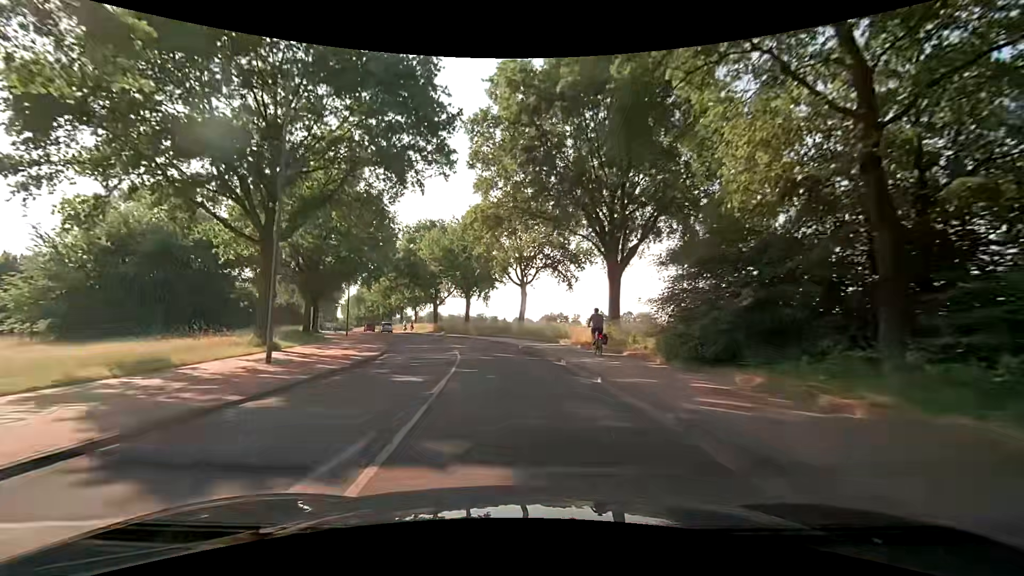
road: secondary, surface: asphalt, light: Day
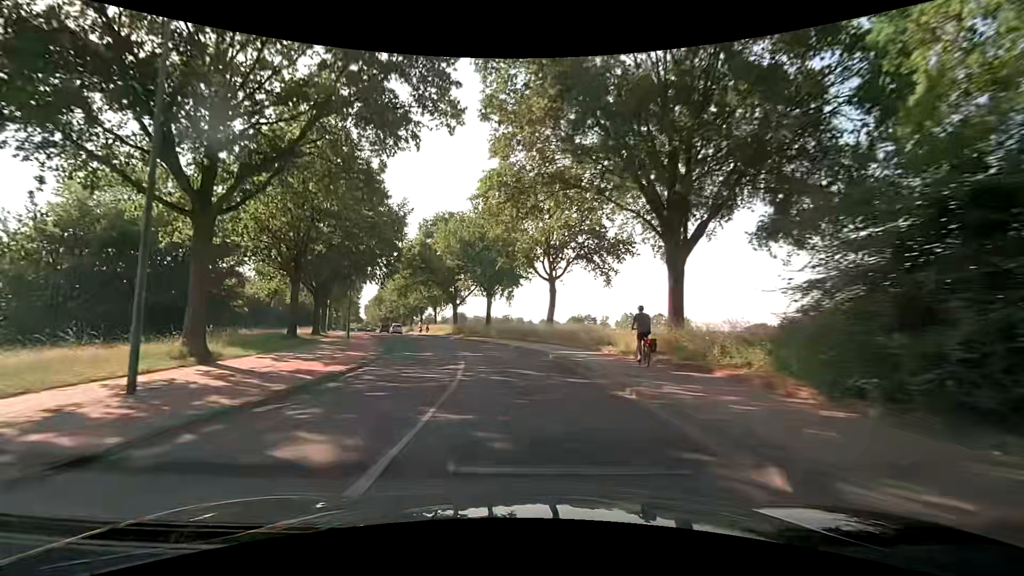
(-0.2, +7.0) m; -3°
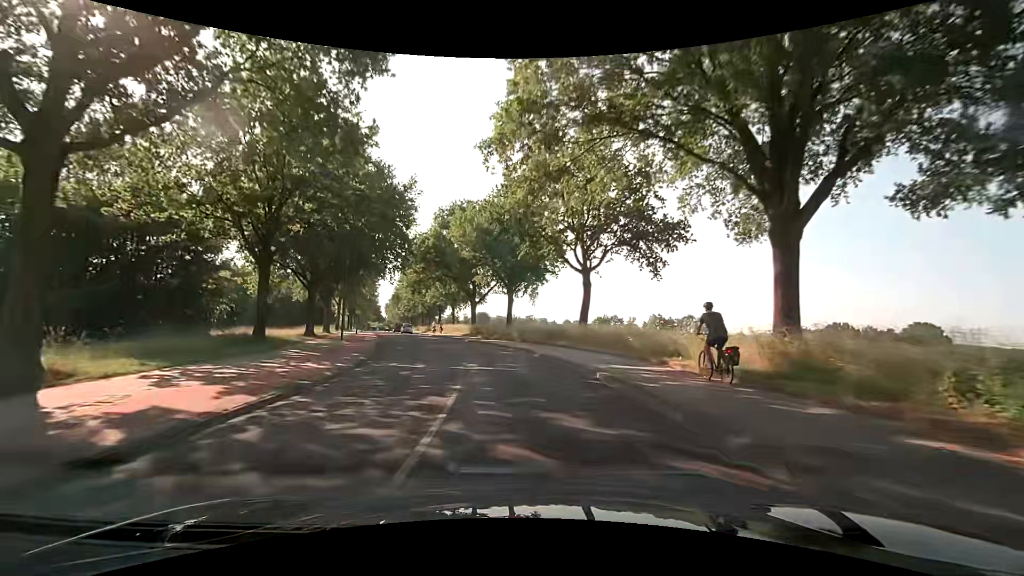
(-0.2, +7.1) m; -3°
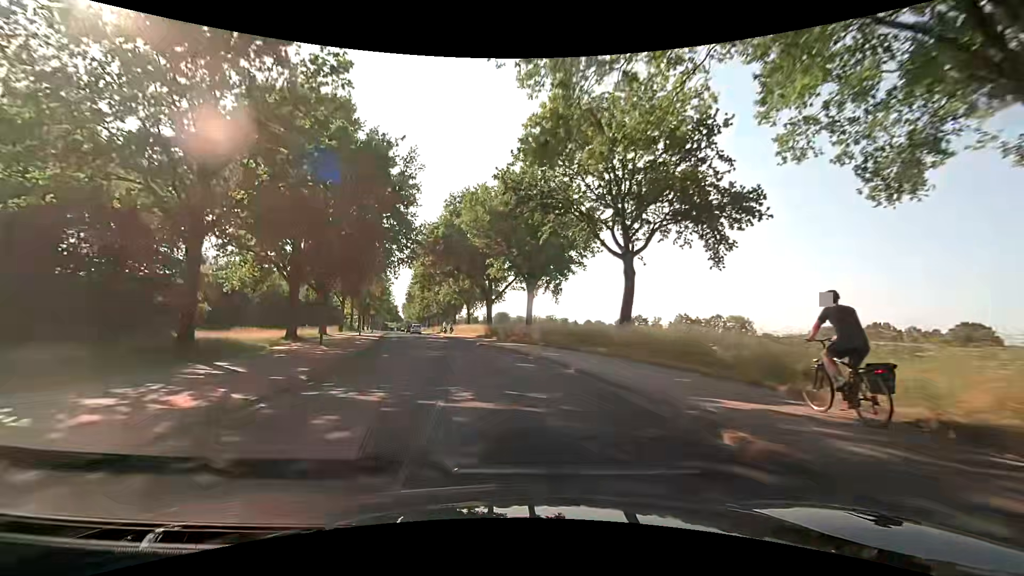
(-0.1, +7.3) m; -3°
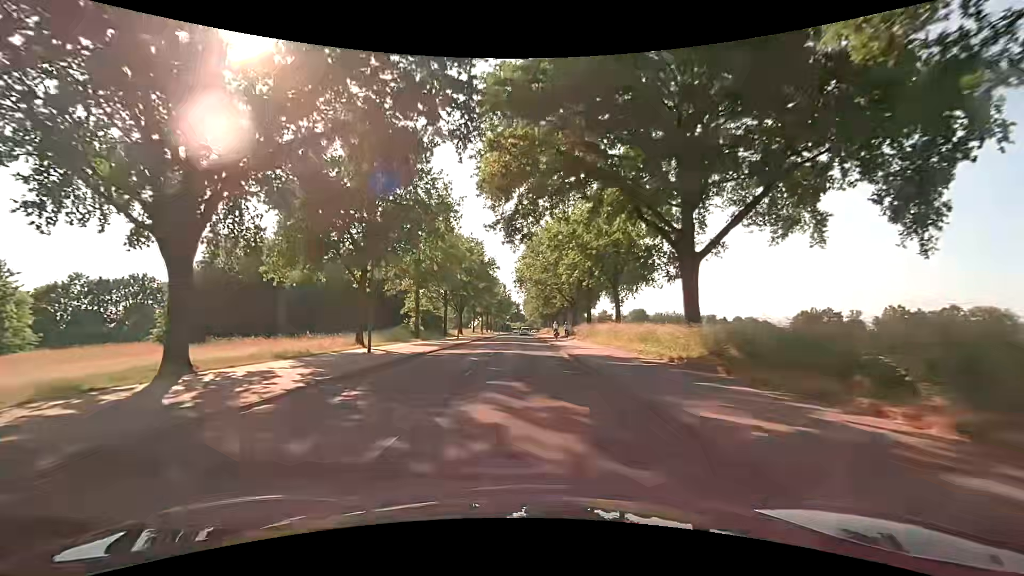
(-5.1, +37.4) m; -14°
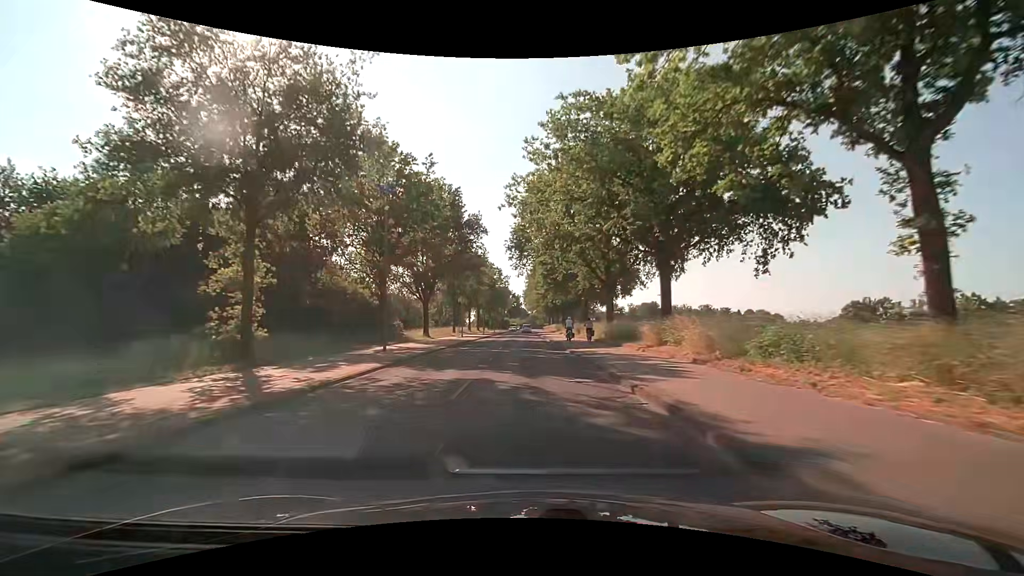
(-0.6, +31.1) m; -1°
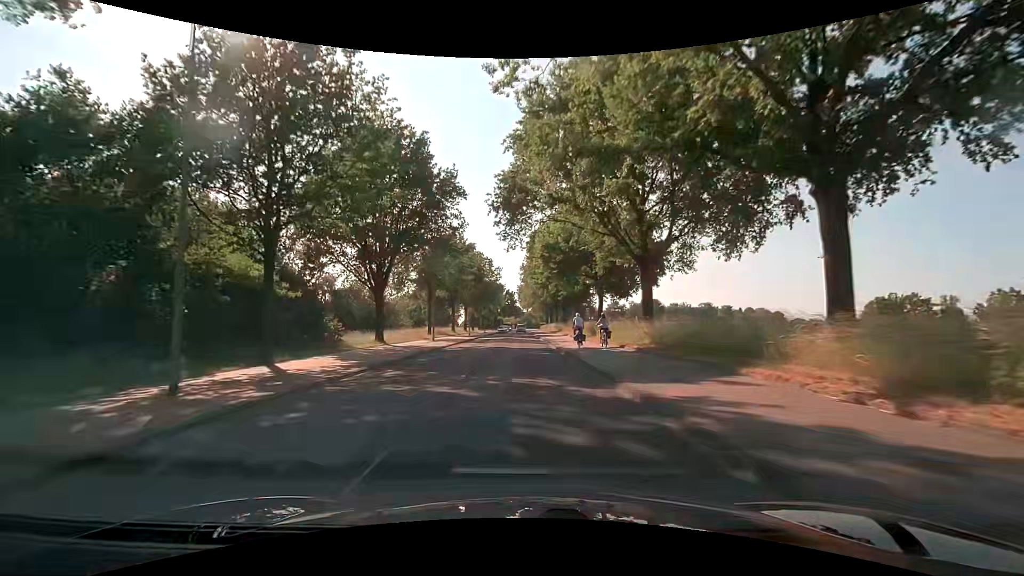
(+0.1, +15.6) m; +1°
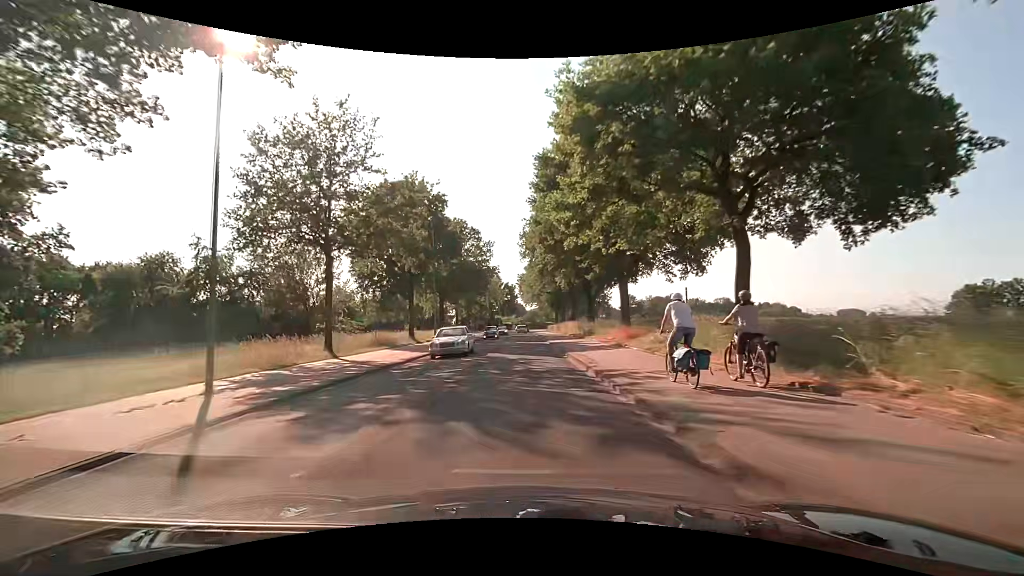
(-0.2, +31.1) m; -1°
(0, +10) (0, +20) (0, +30) (0, +40) (0, +50) (0, +60) (0, +70) (0, +80) (-1, +90) (-1, +100) m
